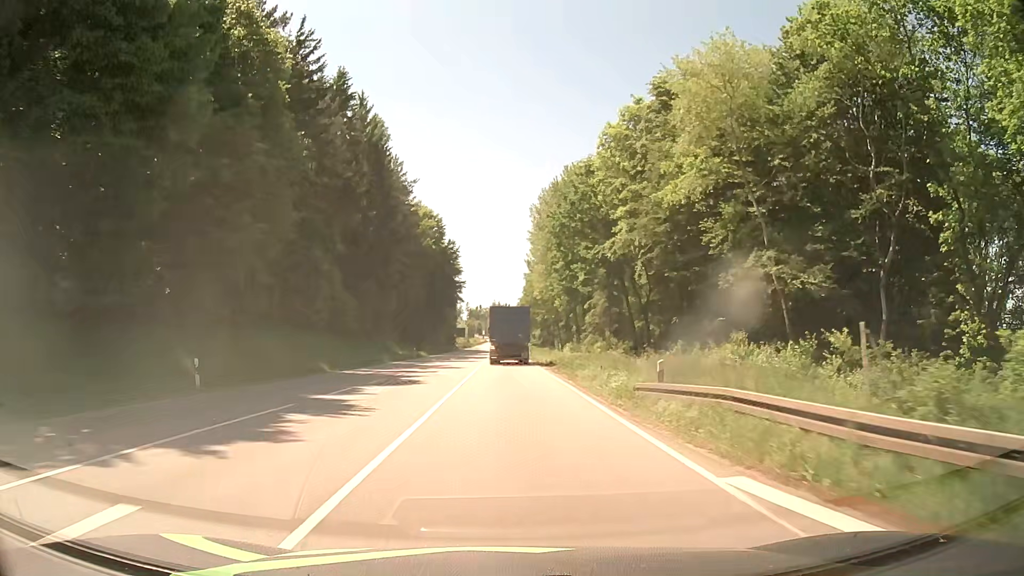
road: secondary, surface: asphalt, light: Day
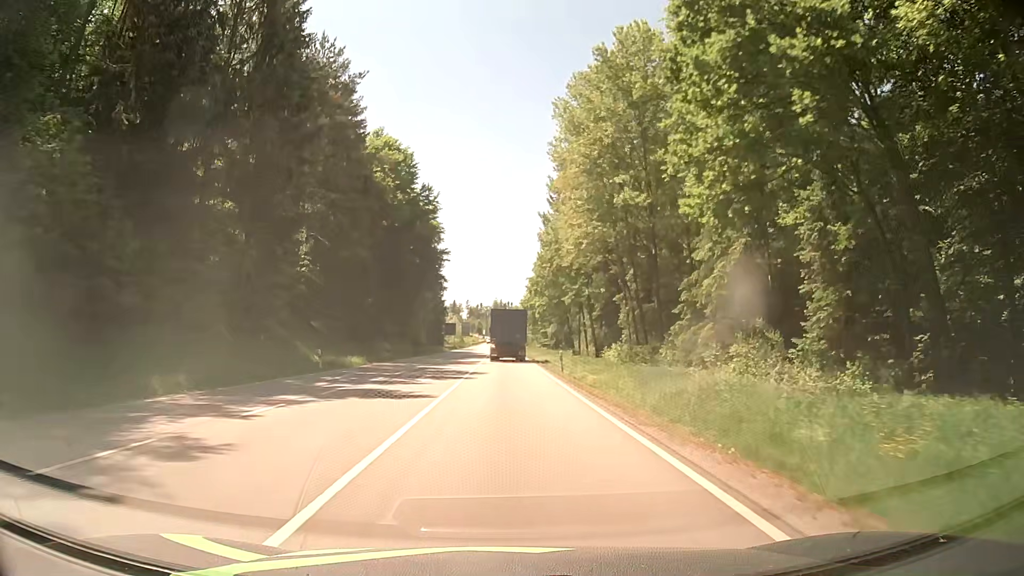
(-0.2, +36.4) m; 0°
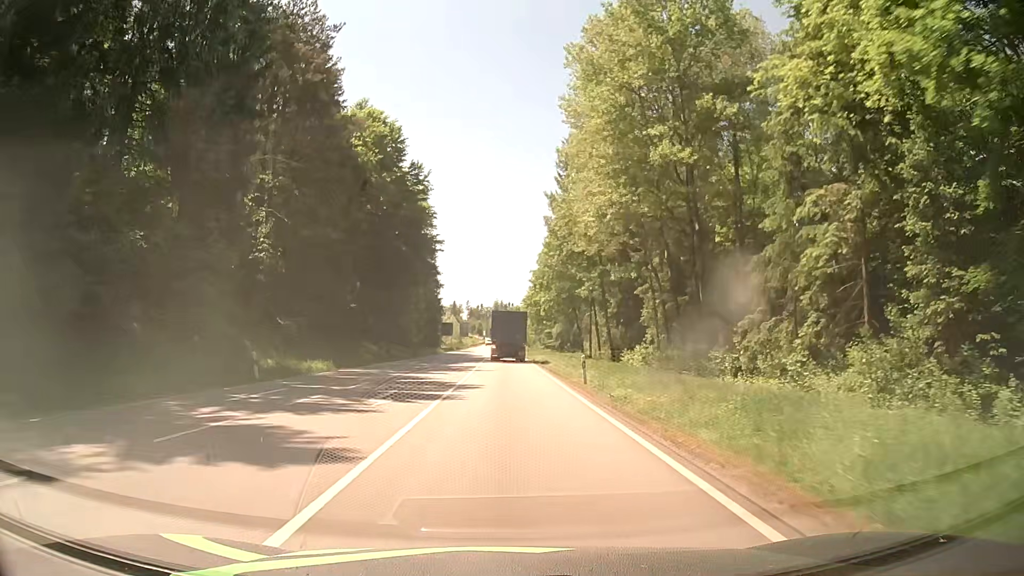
(-0.1, +9.1) m; -1°
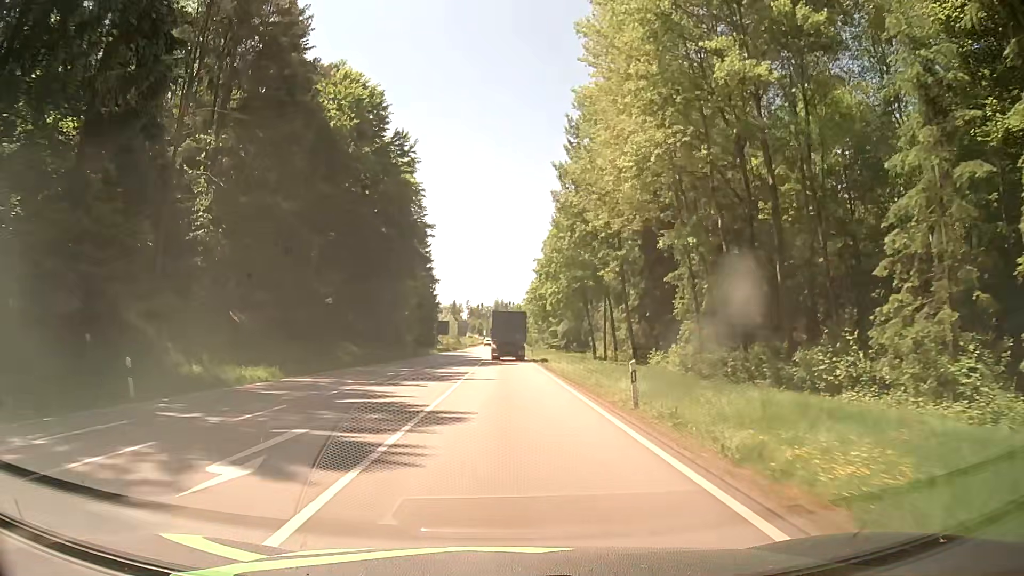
(+0.1, +9.1) m; 0°
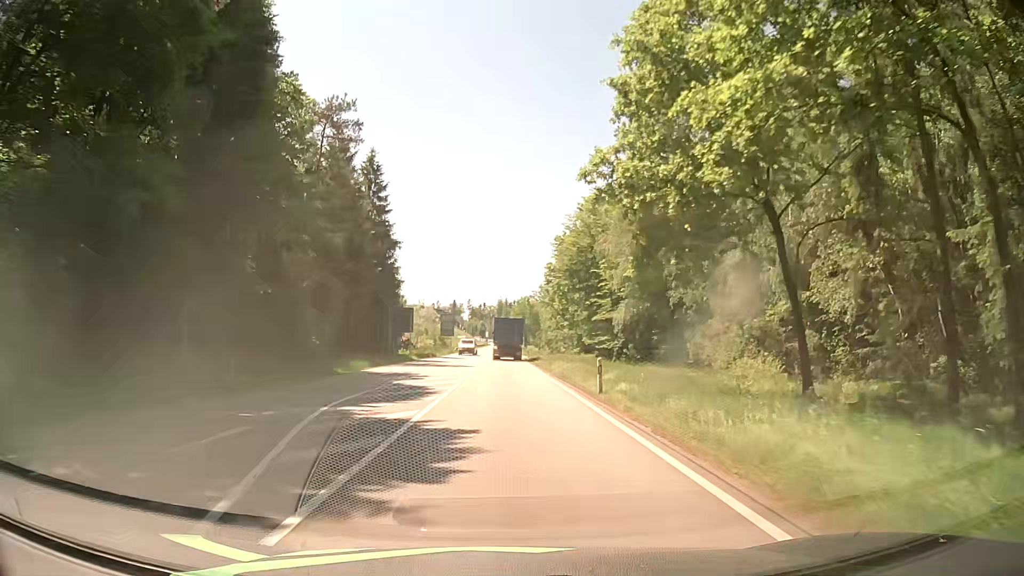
(+0.5, +45.5) m; +1°
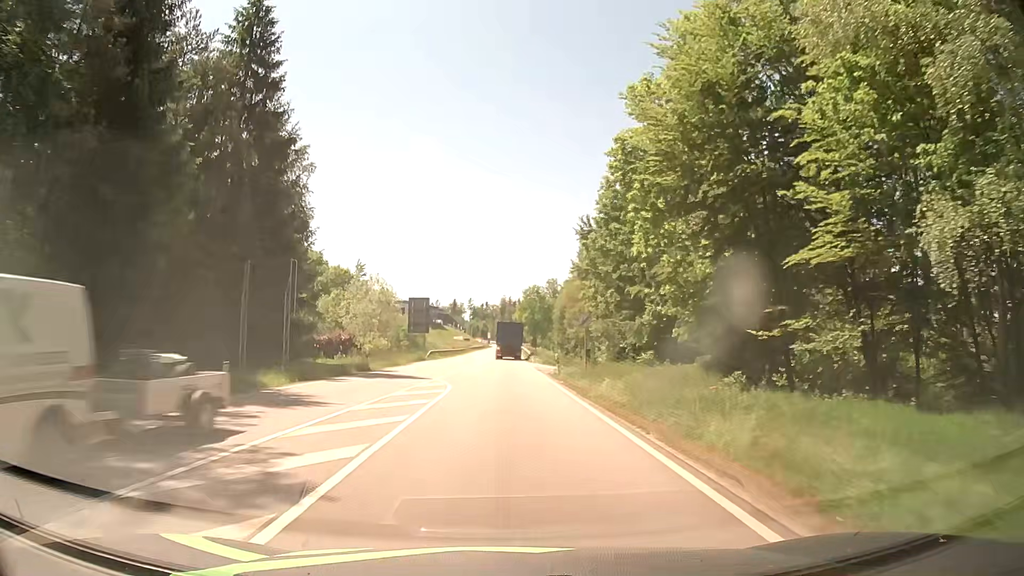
(-0.2, +36.6) m; -1°
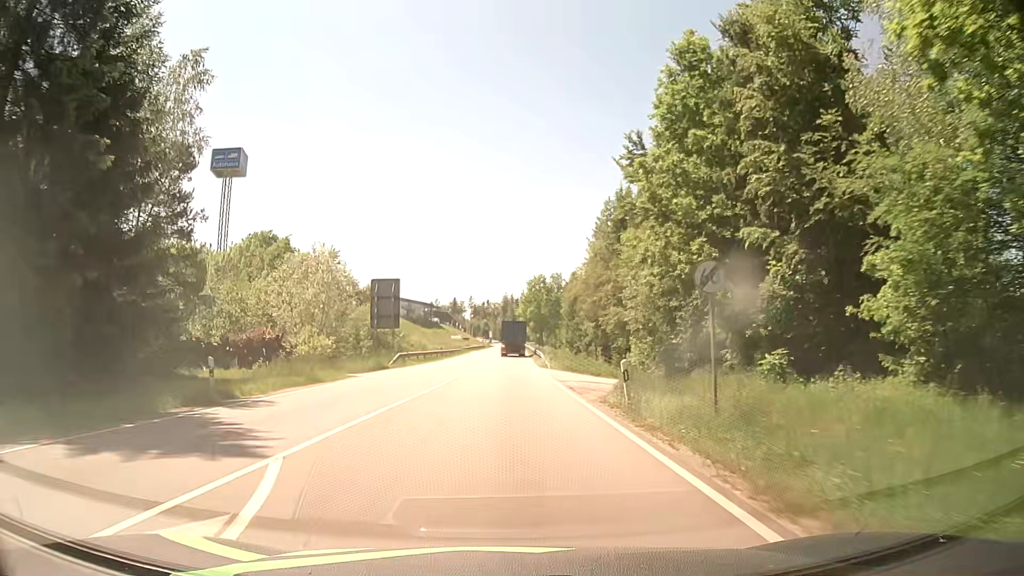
(0.0, +19.0) m; 0°
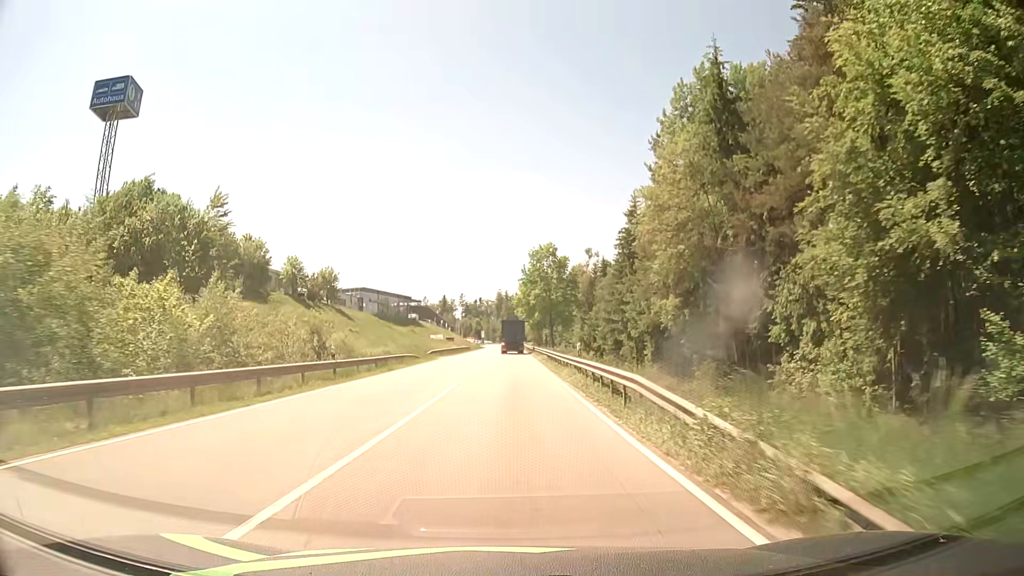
(0.0, +40.2) m; 0°
(0, +10) (0, +20) (0, +30) (0, +40) (0, +50) (0, +60) (0, +70) (0, +80) (0, +90) (0, +100) m
